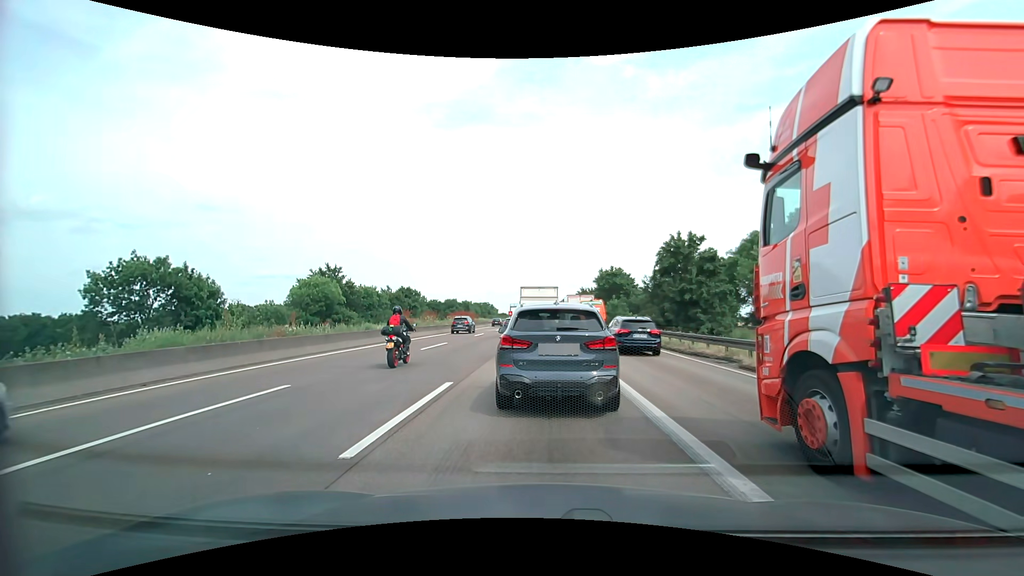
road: motorway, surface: asphalt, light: Day
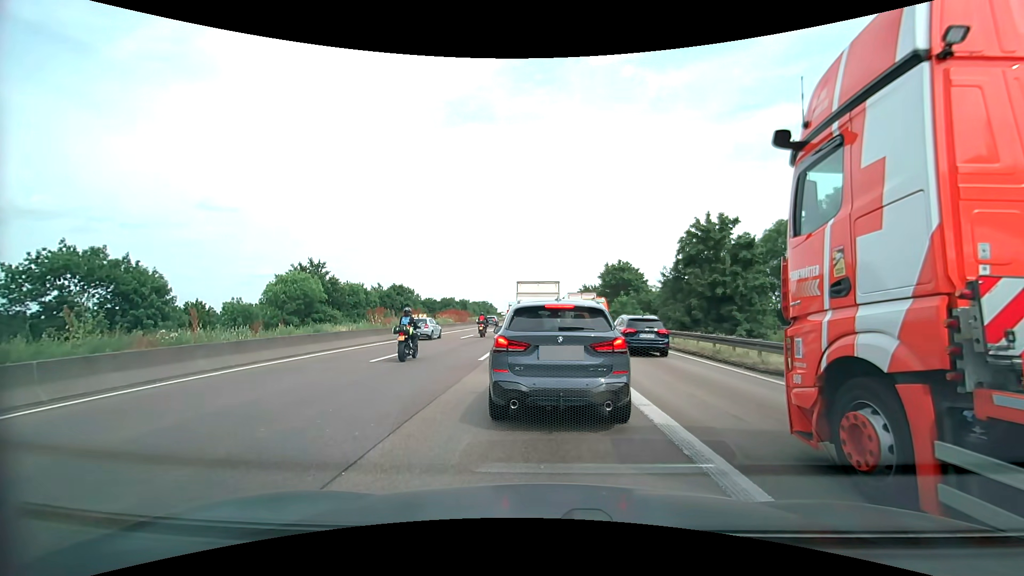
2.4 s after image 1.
(-0.1, +6.6) m; -1°
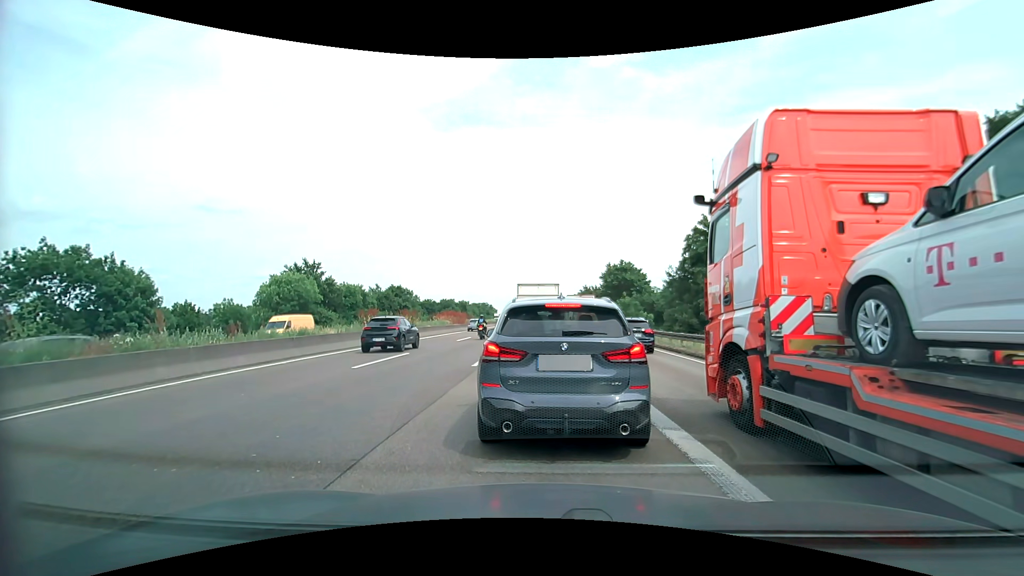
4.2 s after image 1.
(0.0, +1.5) m; -1°
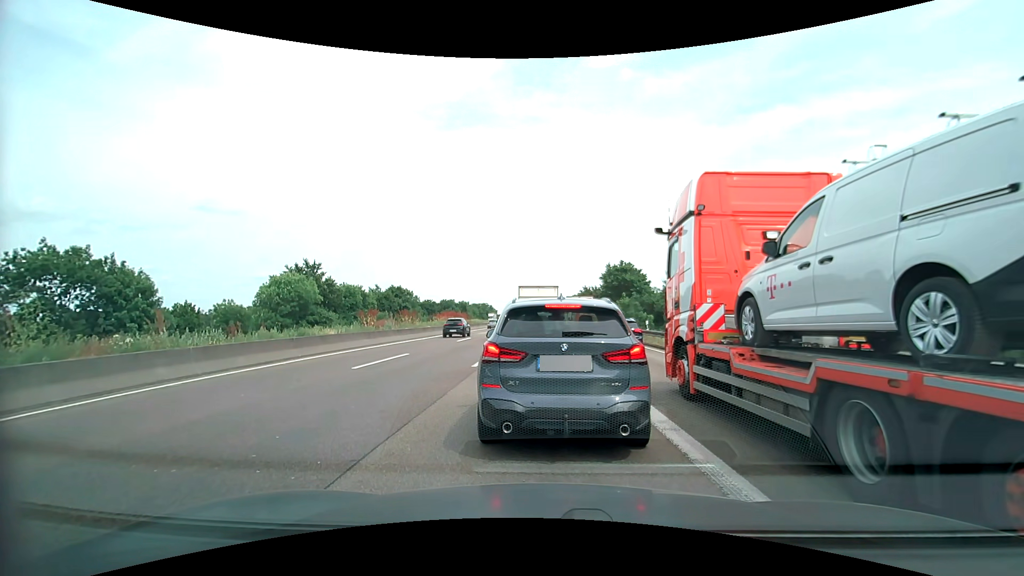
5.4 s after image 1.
(0.0, +0.1) m; 0°
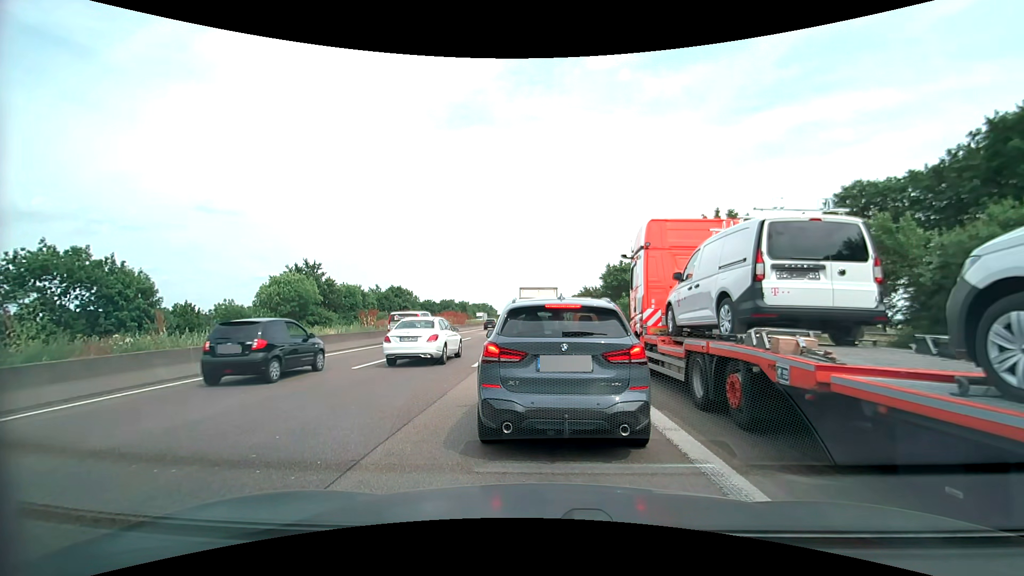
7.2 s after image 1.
(0.0, 0.0) m; 0°
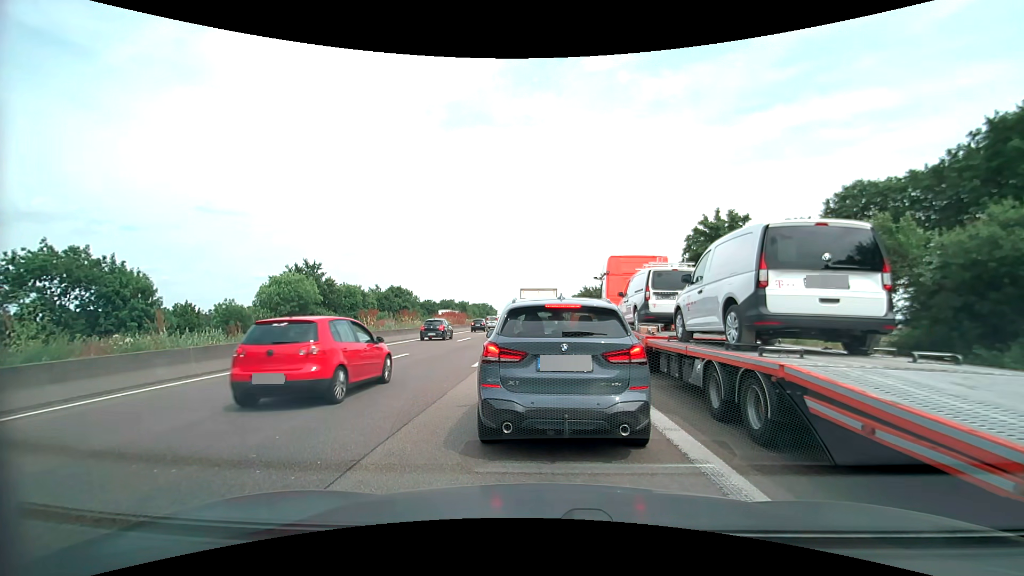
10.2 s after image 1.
(0.0, 0.0) m; 0°
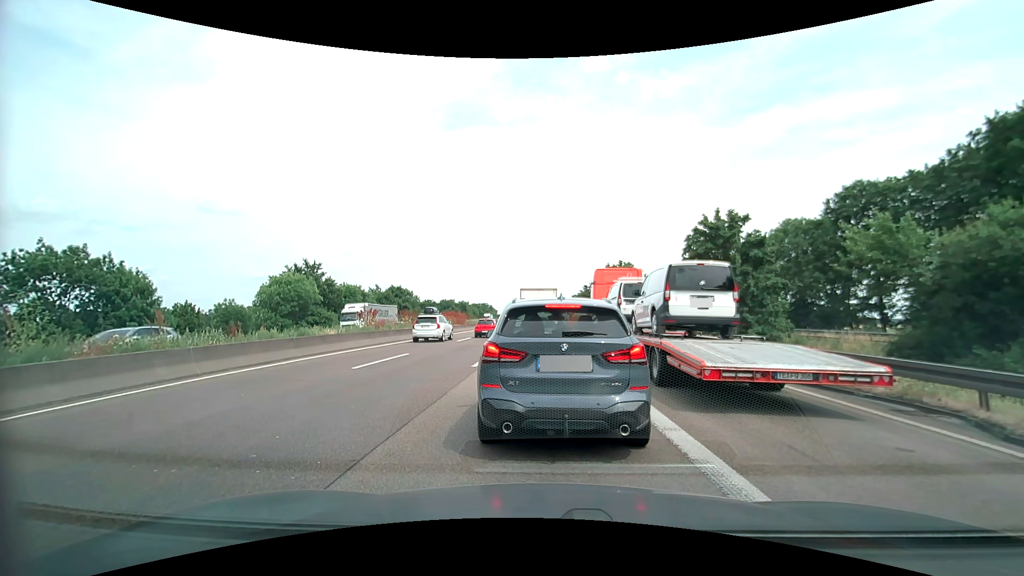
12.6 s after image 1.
(0.0, 0.0) m; 0°
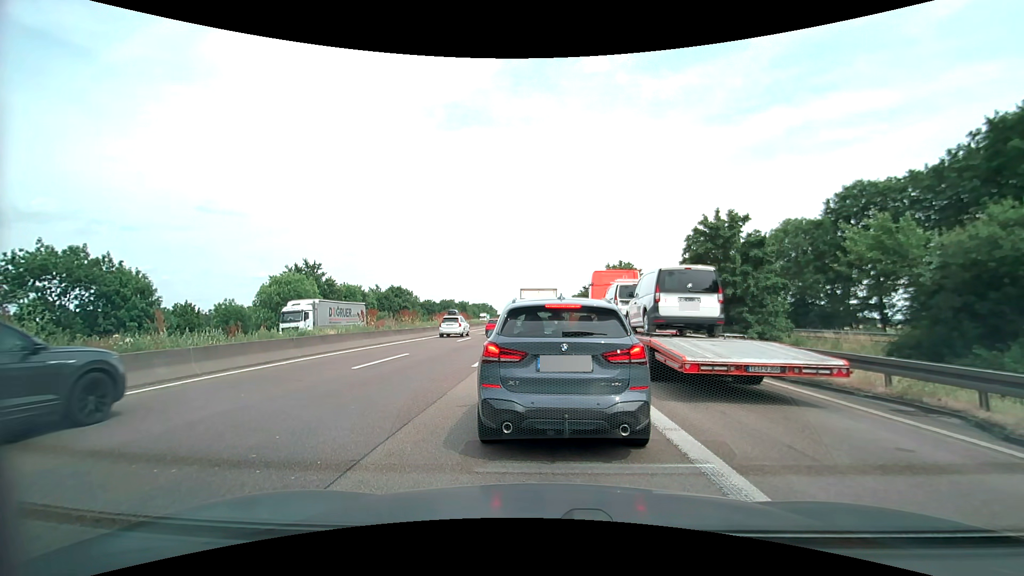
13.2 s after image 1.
(0.0, 0.0) m; 0°
